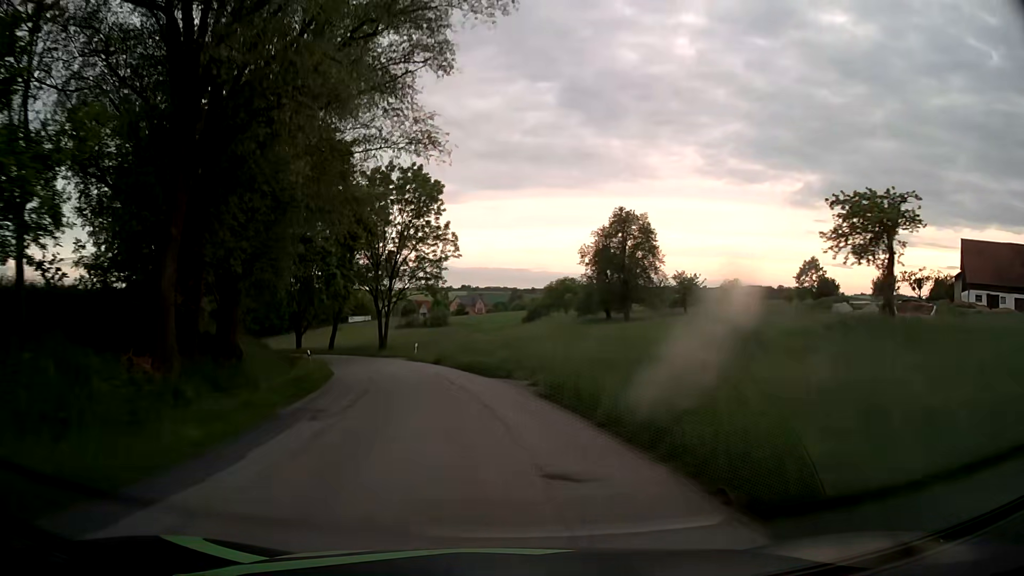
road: tertiary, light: Day
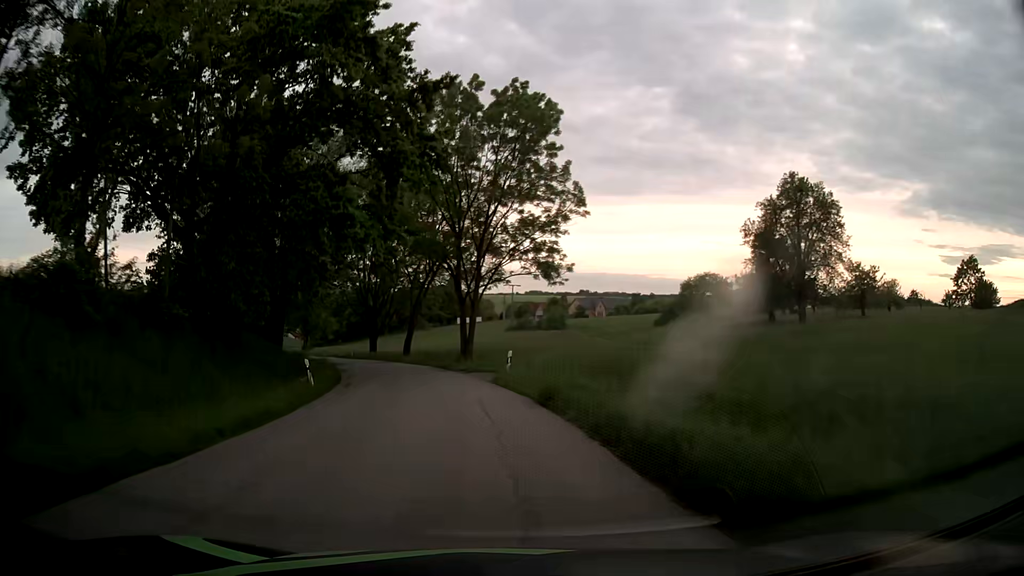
(-1.6, +20.4) m; -10°
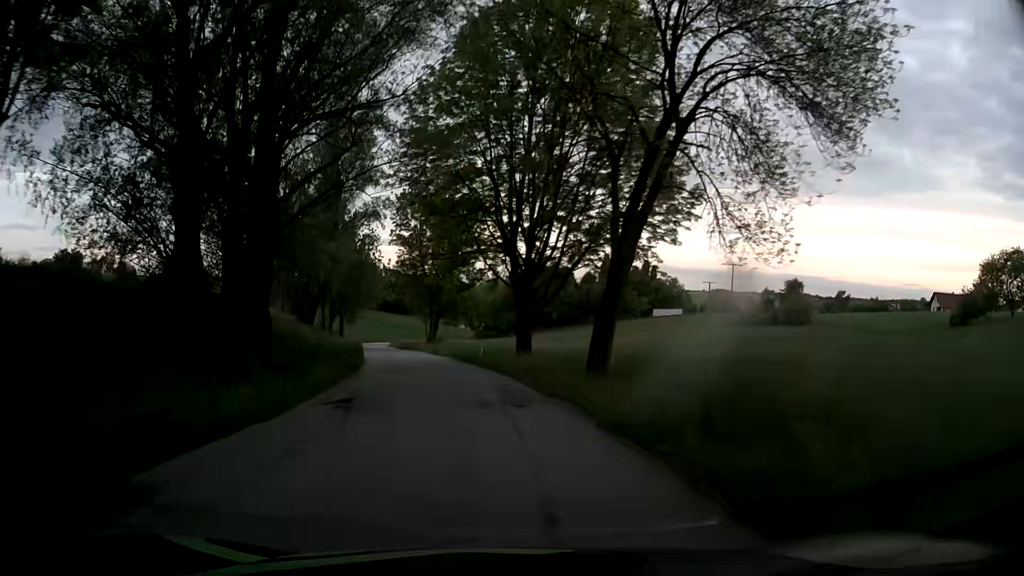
(-5.3, +37.2) m; -16°
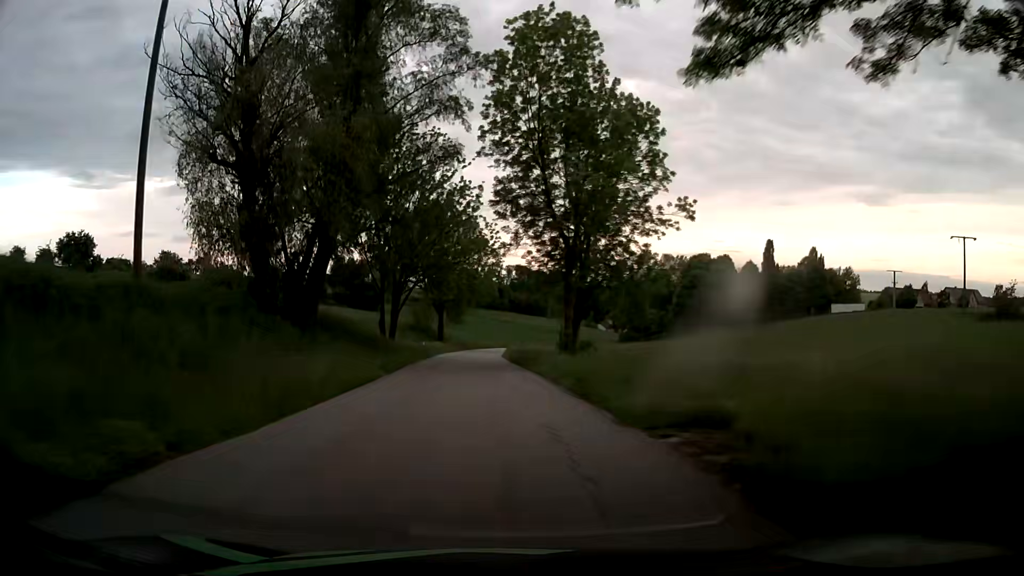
(-3.1, +33.5) m; -12°
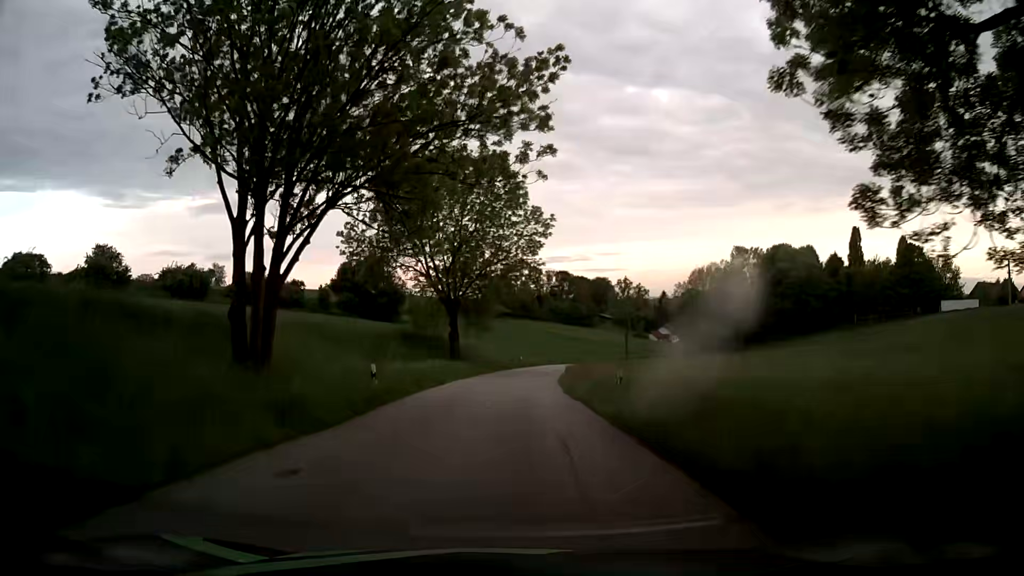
(-0.8, +31.5) m; -3°
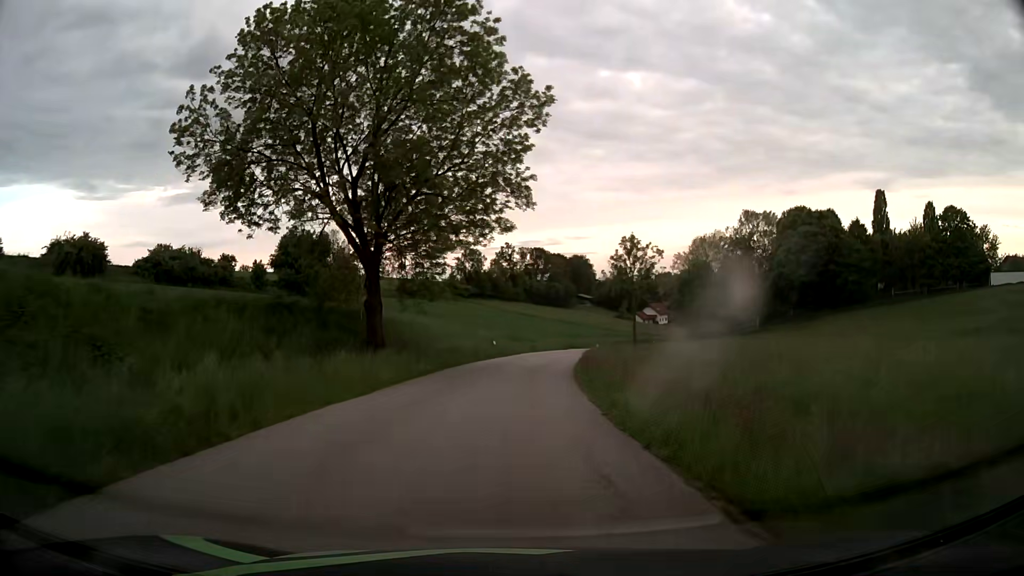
(+0.4, +23.3) m; +3°
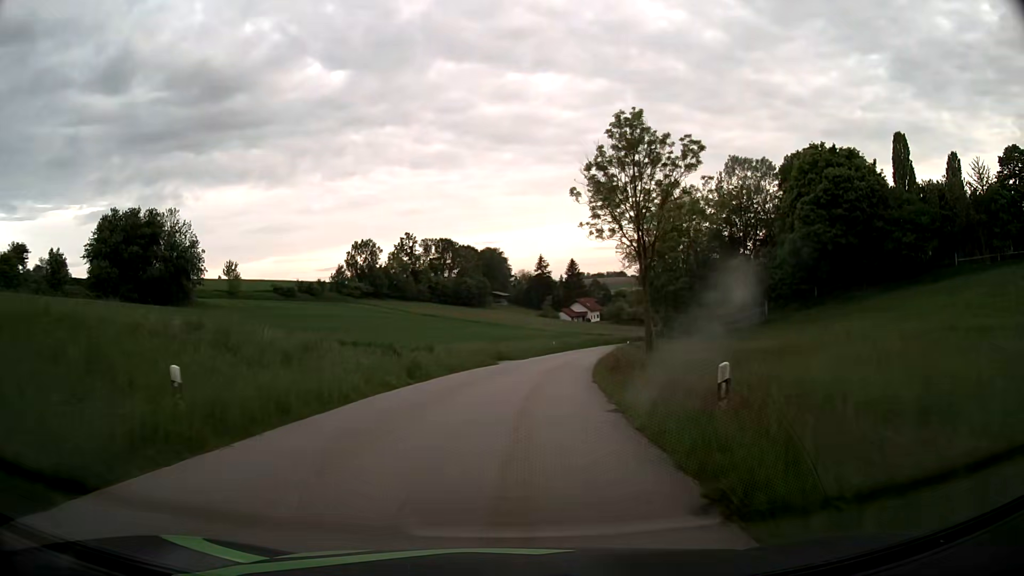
(+2.2, +38.3) m; +7°
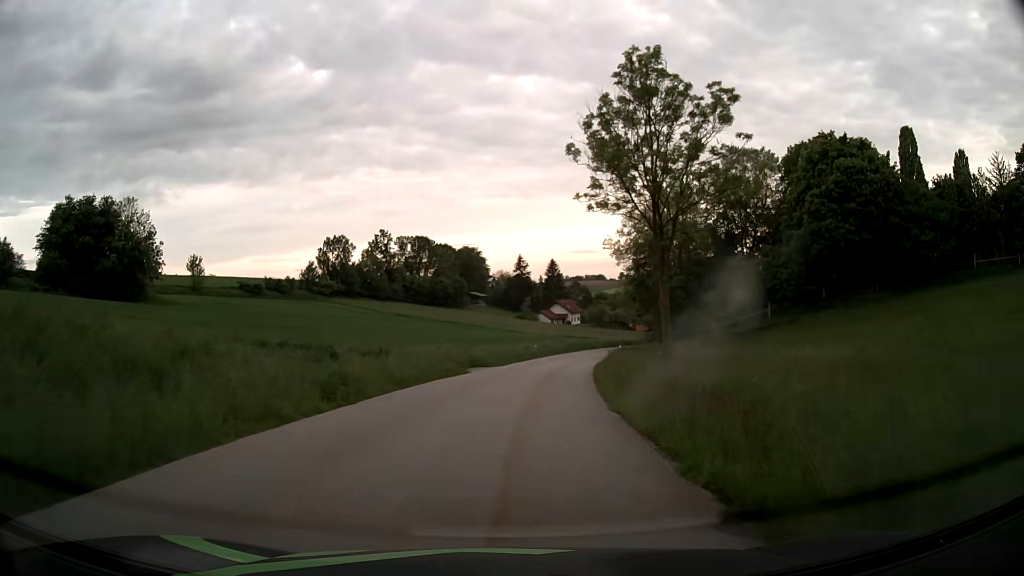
(+0.1, +7.6) m; +2°
(0, +10) (+1, +20) (+2, +30) (+3, +40) (+5, +50) (+7, +59) (+10, +69) (+12, +79) (+15, +88) (+19, +98) m
